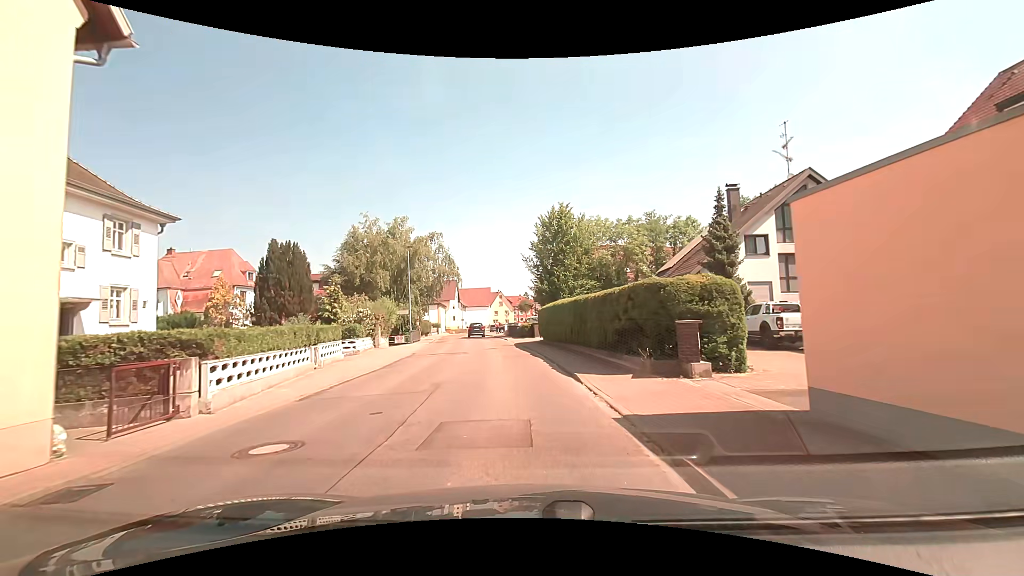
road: secondary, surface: asphalt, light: Day
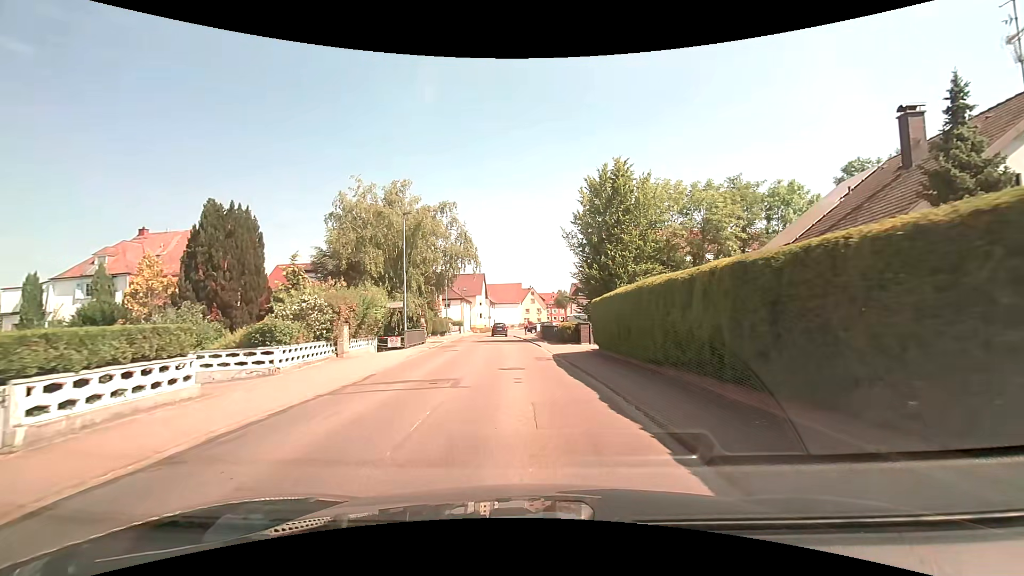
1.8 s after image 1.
(-0.9, +11.8) m; -6°
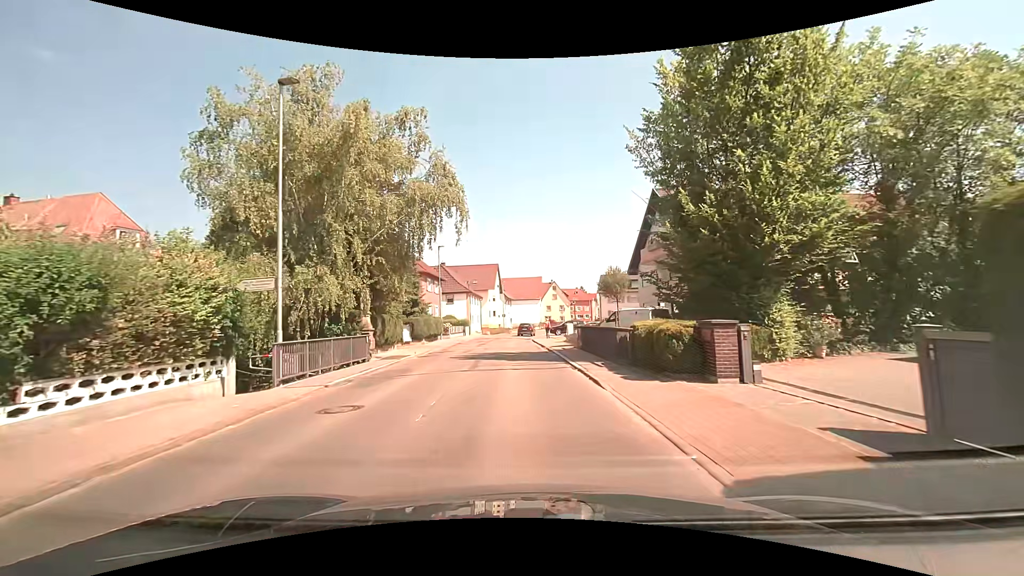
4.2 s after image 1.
(-0.4, +16.5) m; -2°
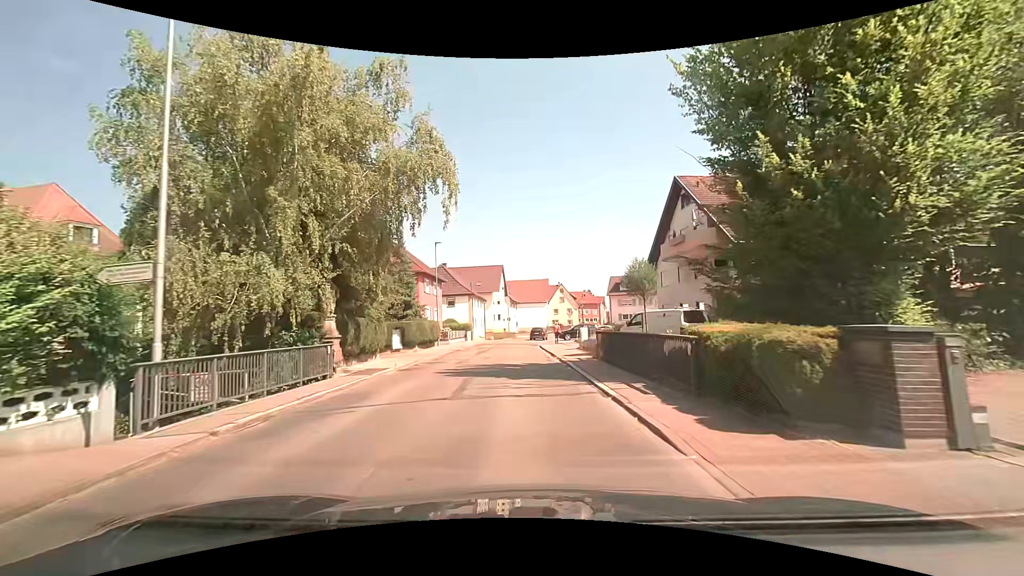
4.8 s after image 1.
(-0.1, +4.4) m; -1°
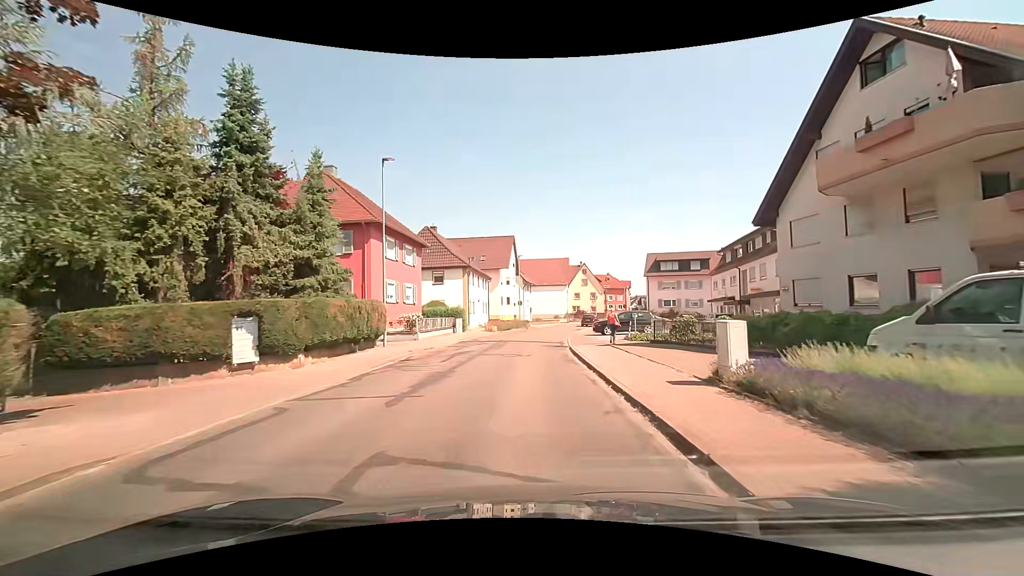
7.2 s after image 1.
(-0.6, +18.0) m; -2°
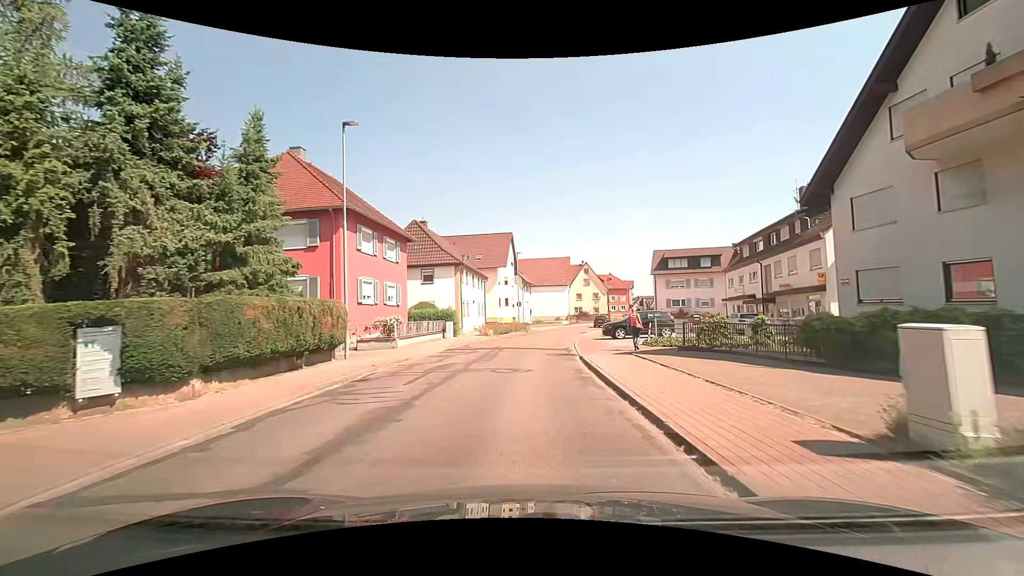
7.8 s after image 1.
(0.0, +4.5) m; 0°
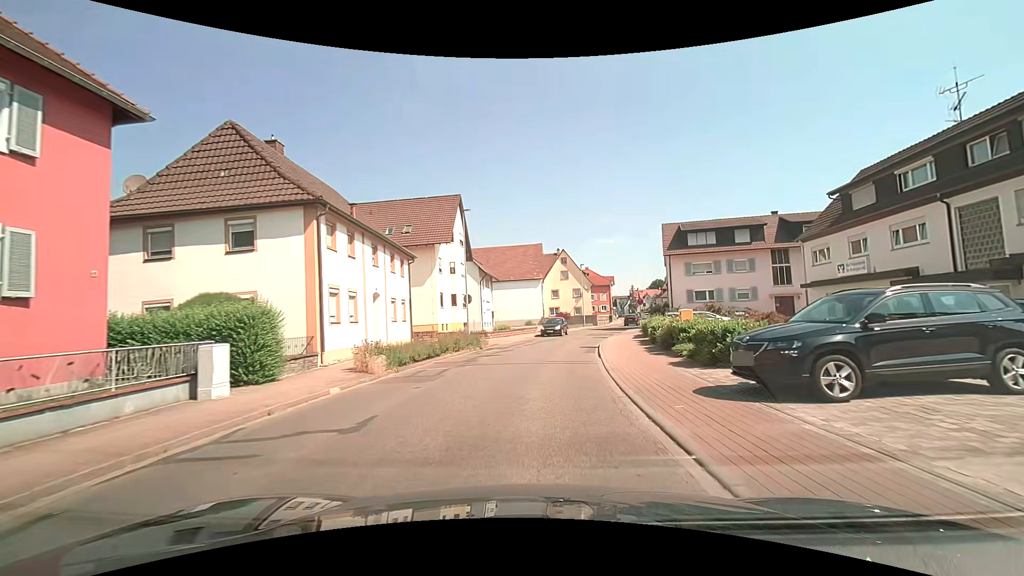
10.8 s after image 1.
(+0.4, +22.4) m; +4°
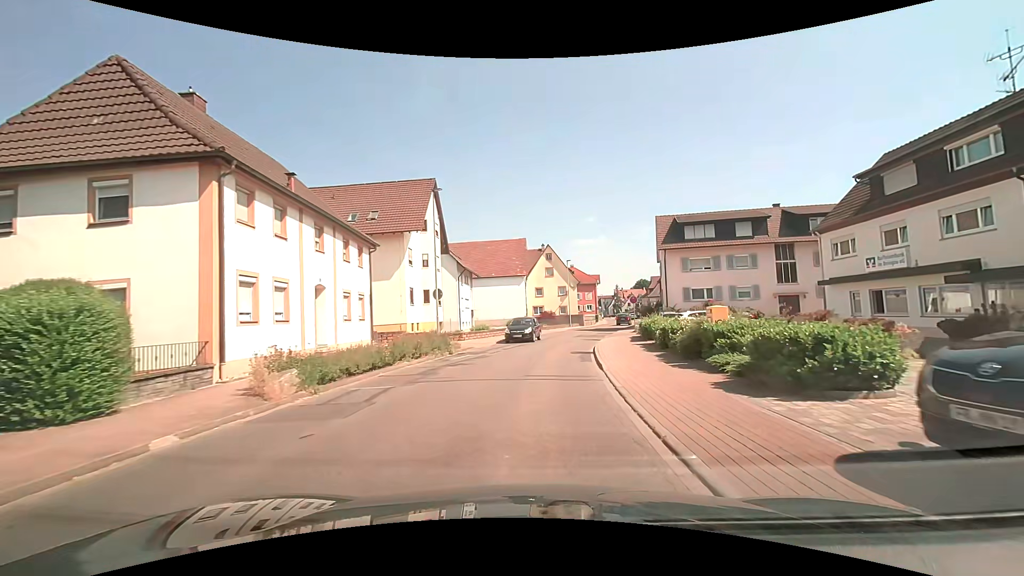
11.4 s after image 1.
(0.0, +4.5) m; 0°
(+1, +10) (+2, +20) (+3, +30) (+5, +40) (+8, +49) (+11, +59) (+15, +68) (+18, +78) (+21, +87) (+23, +97) m
